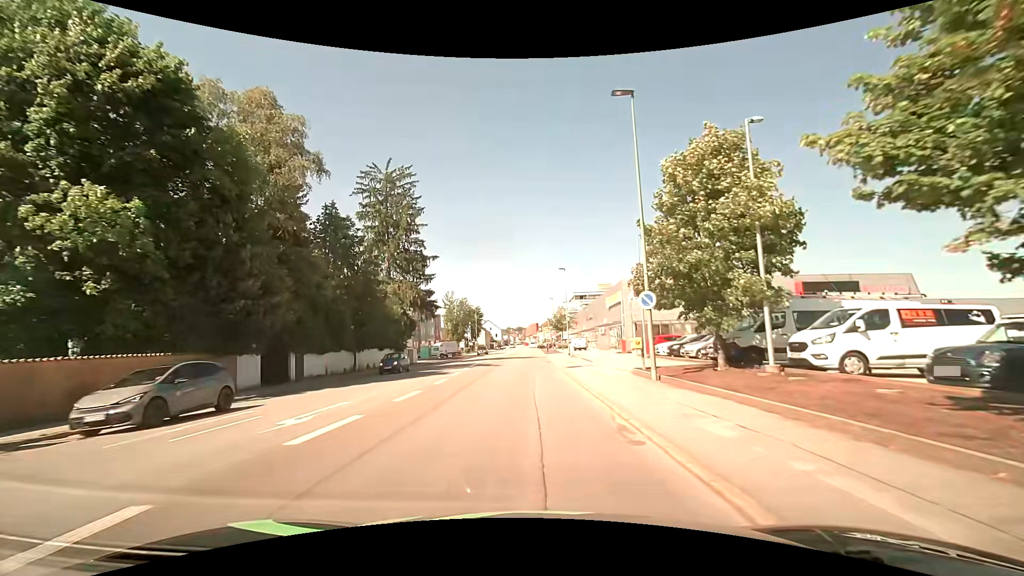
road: tertiary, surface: asphalt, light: Day
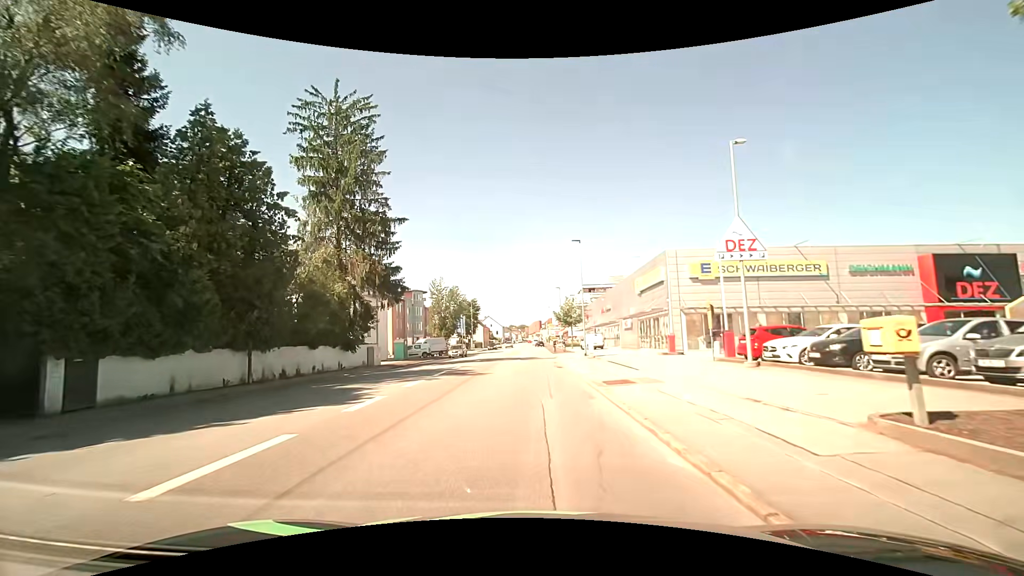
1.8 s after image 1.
(0.0, +14.9) m; 0°
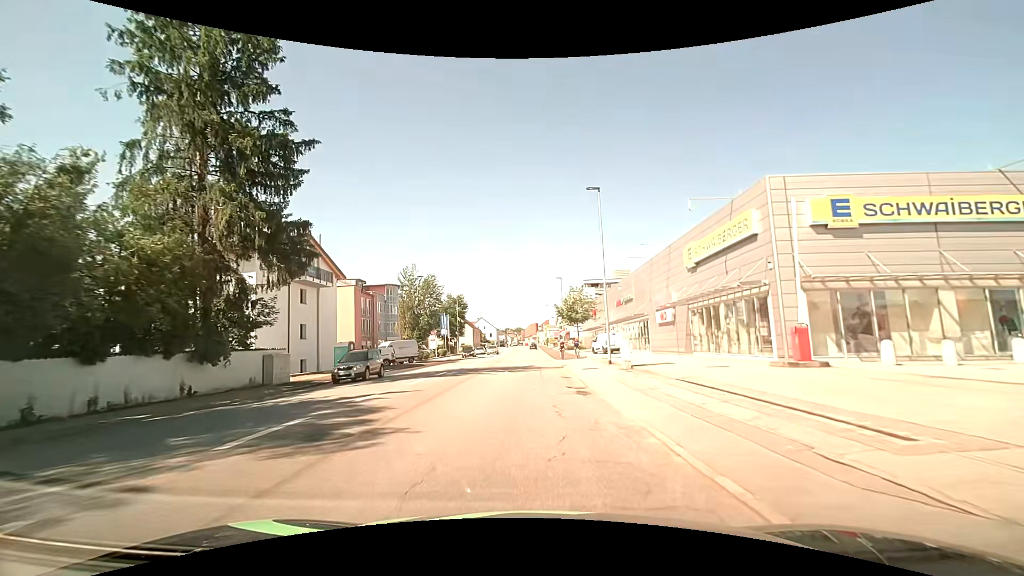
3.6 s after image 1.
(+0.1, +15.7) m; +1°
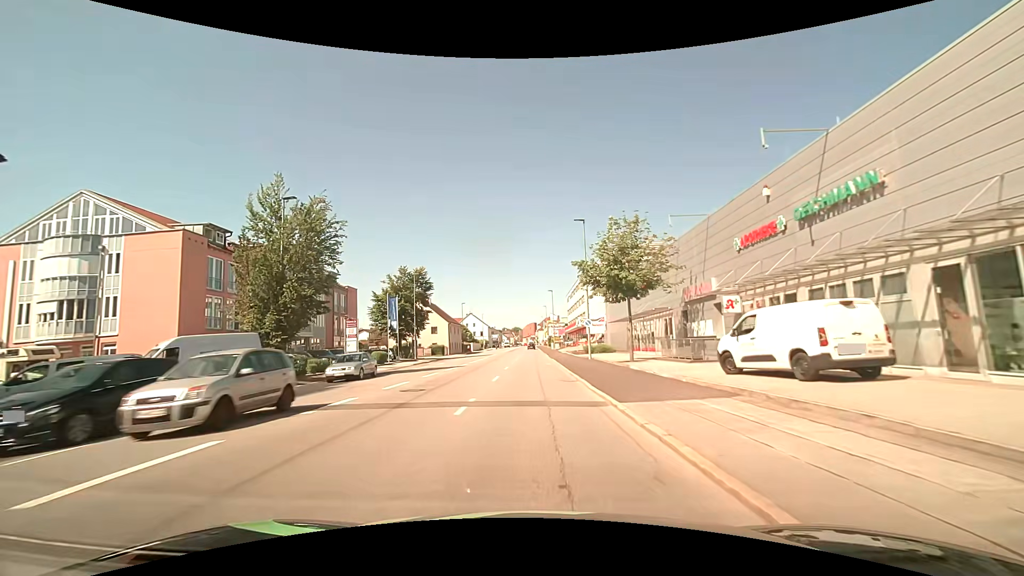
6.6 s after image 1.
(-0.2, +33.0) m; 0°
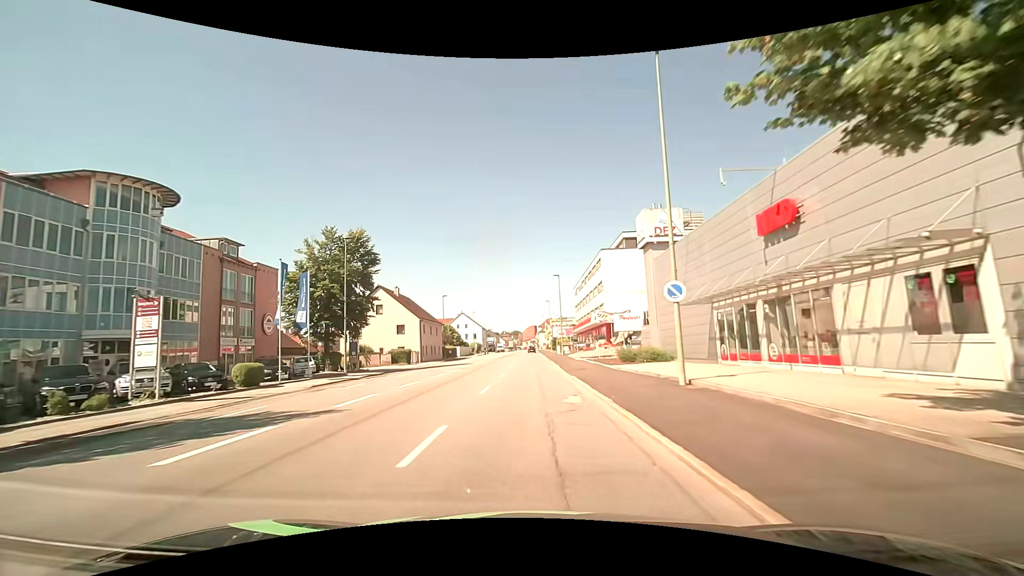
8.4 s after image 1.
(0.0, +22.3) m; 0°
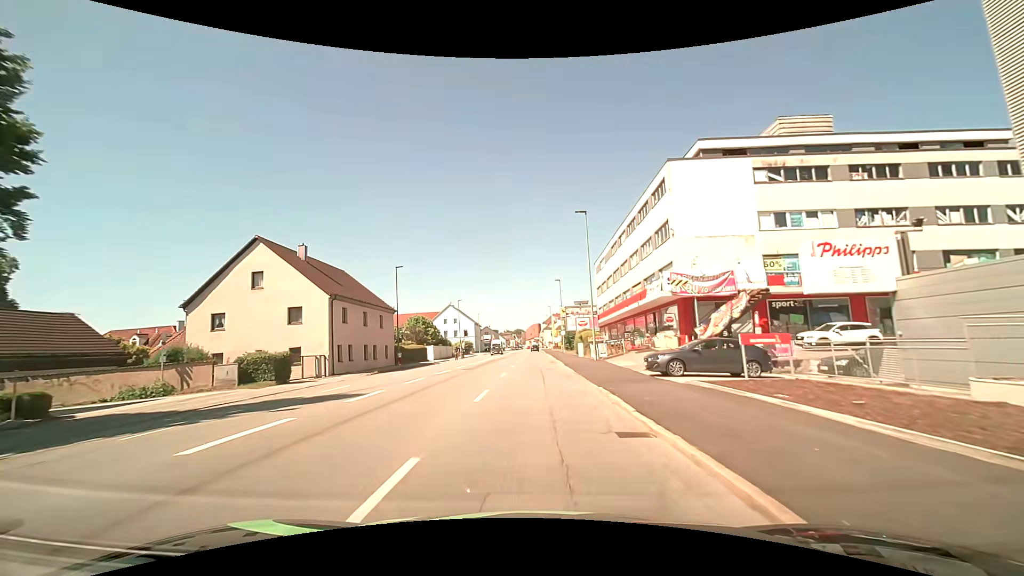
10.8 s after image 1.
(-0.2, +29.7) m; -1°
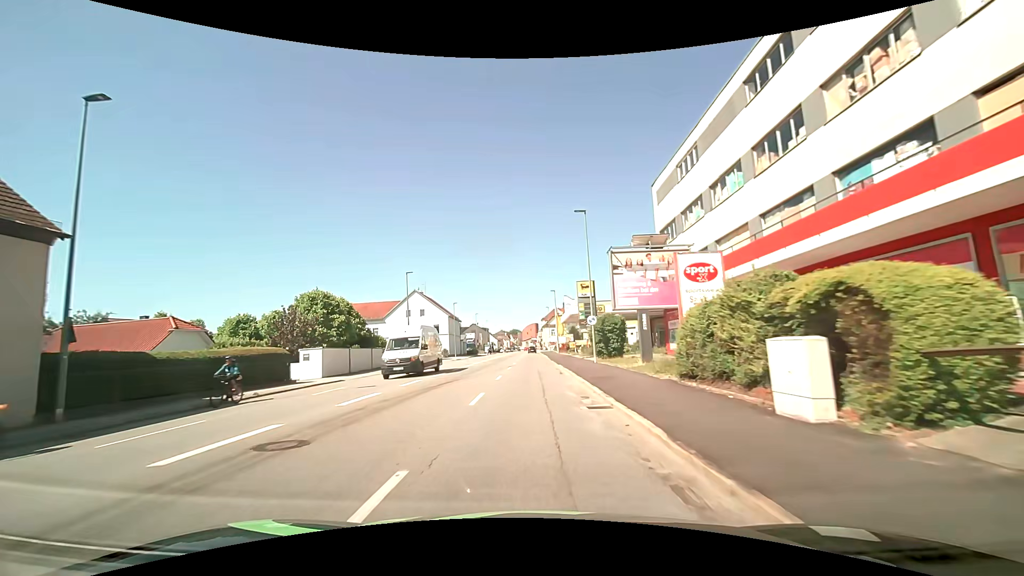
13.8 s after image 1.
(+0.1, +36.7) m; 0°
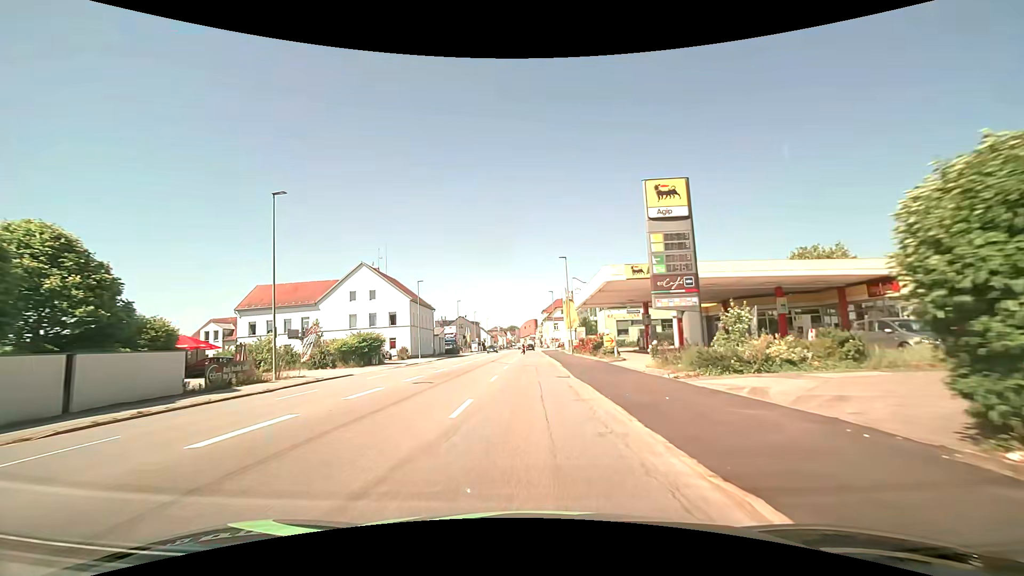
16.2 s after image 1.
(+0.2, +29.2) m; 0°
(0, +10) (0, +20) (0, +30) (0, +40) (0, +50) (0, +60) (0, +70) (0, +80) (0, +90) (0, +100) m
